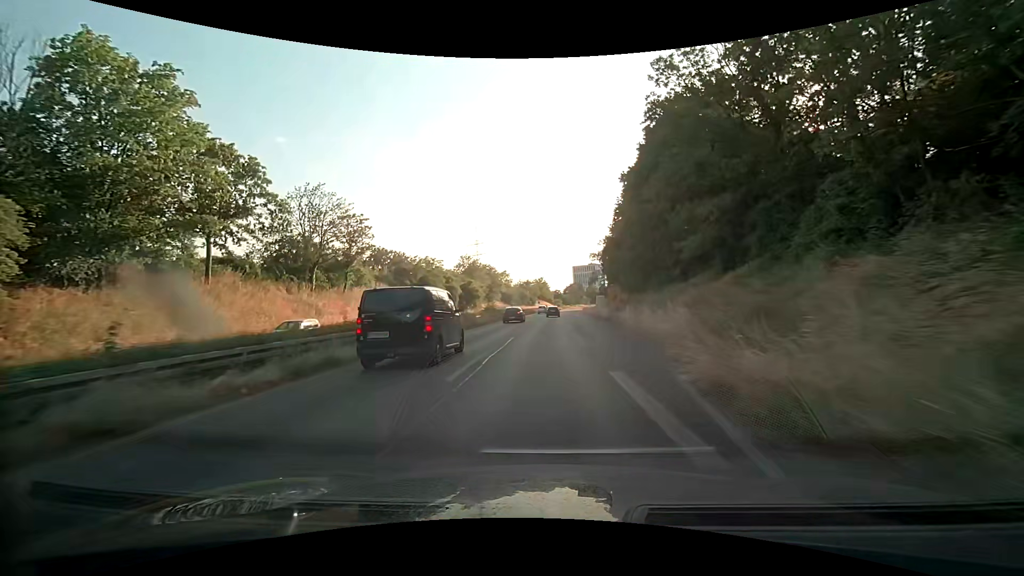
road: trunk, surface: asphalt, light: Day
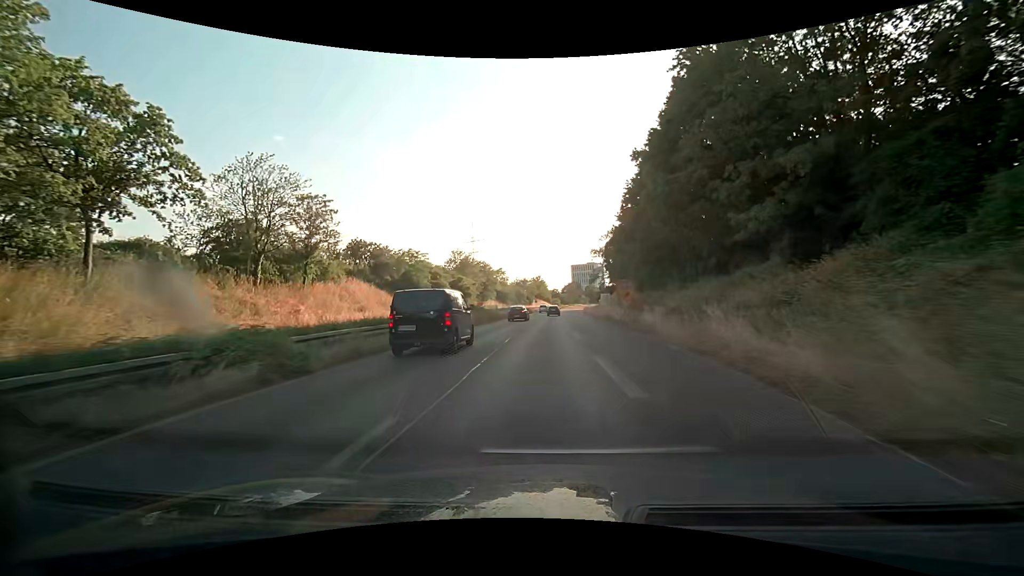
(+0.1, +9.2) m; +1°
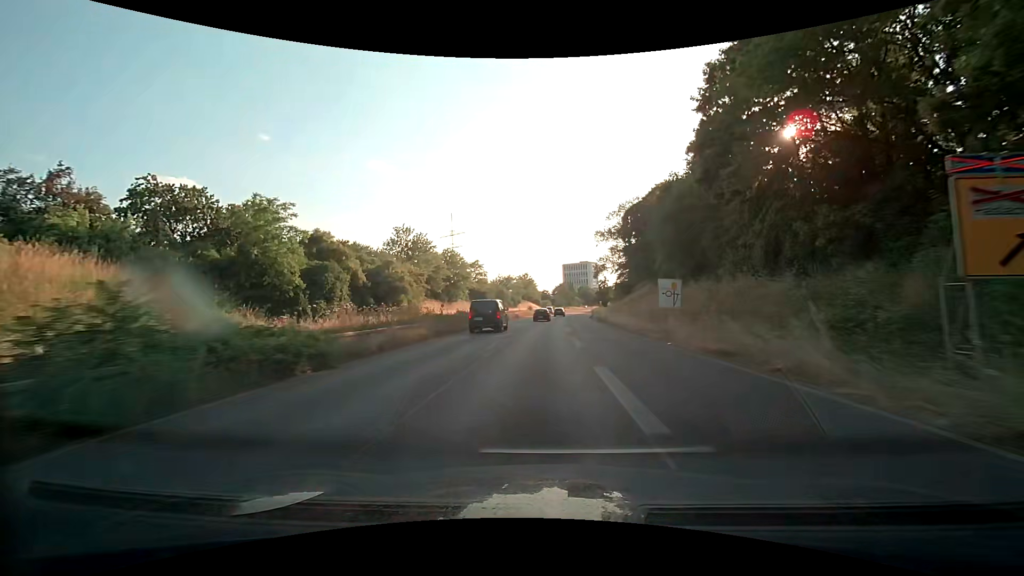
(+0.4, +38.0) m; +1°
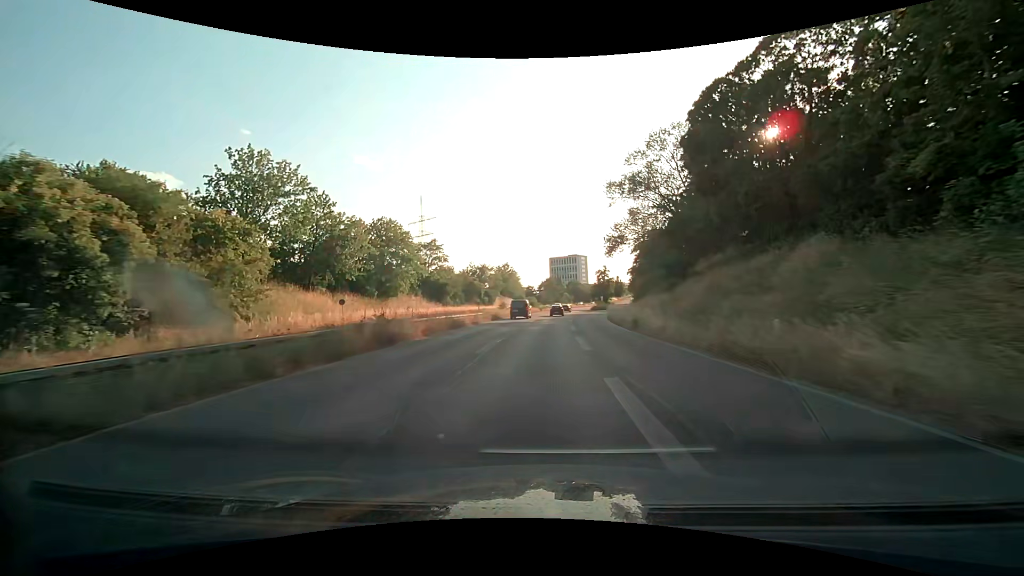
(+0.5, +38.3) m; +2°
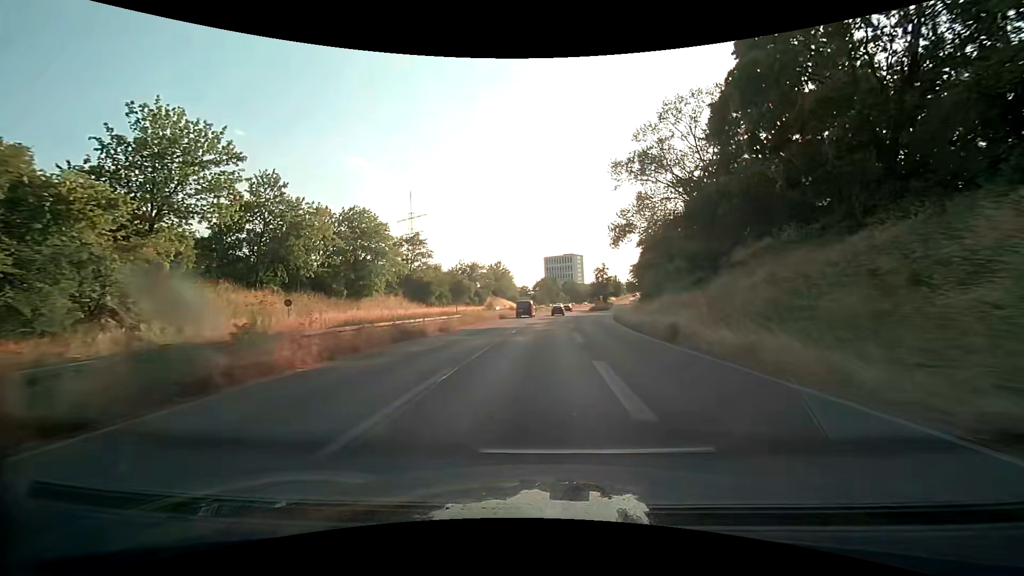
(0.0, +9.3) m; +1°
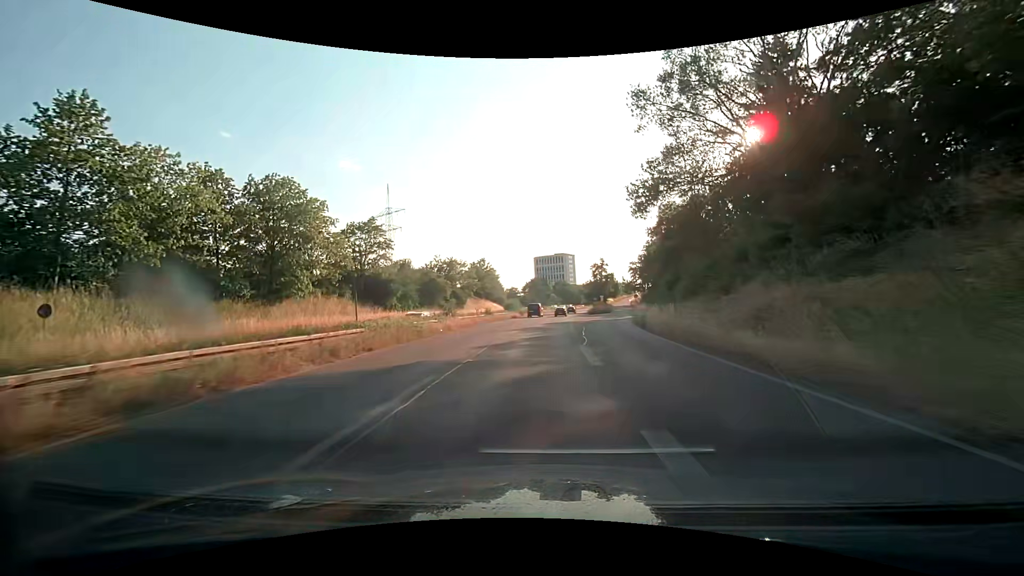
(+0.1, +18.6) m; +1°
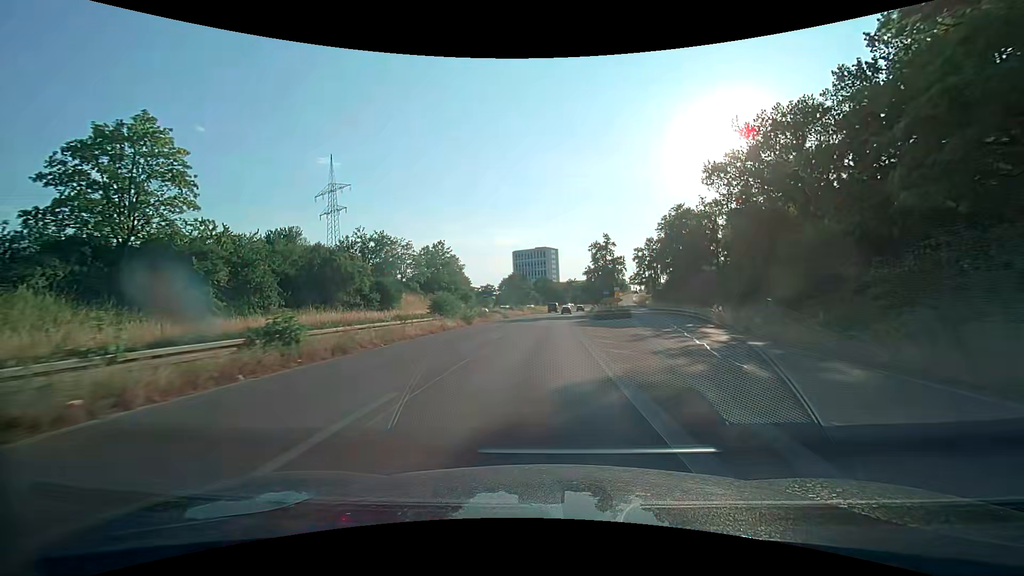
(+0.7, +38.2) m; +2°
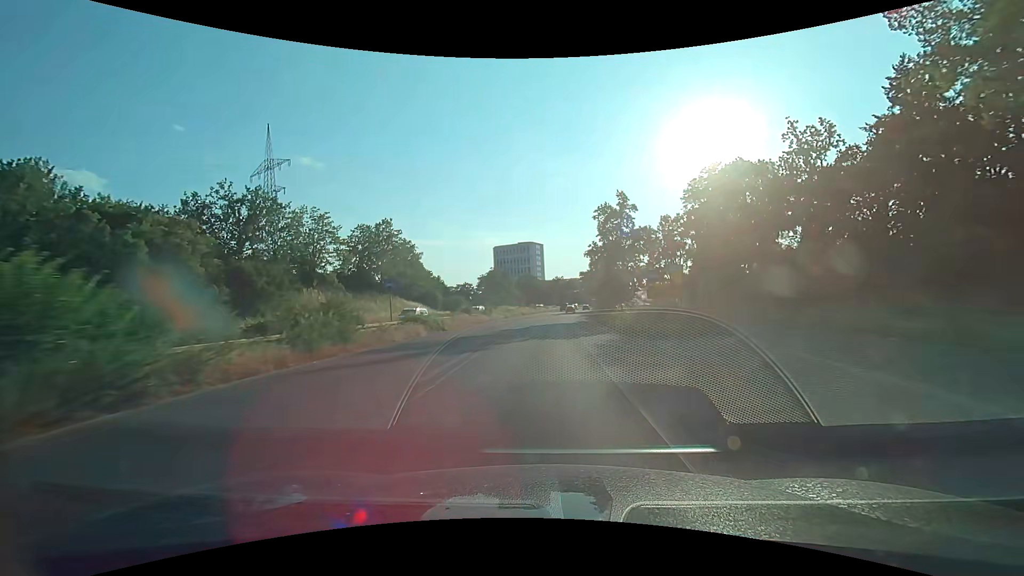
(+0.5, +28.9) m; +2°
(0, +10) (0, +20) (0, +30) (+1, +40) (+1, +50) (+1, +60) (+2, +70) (+3, +80) (+4, +90) (+5, +100) m
